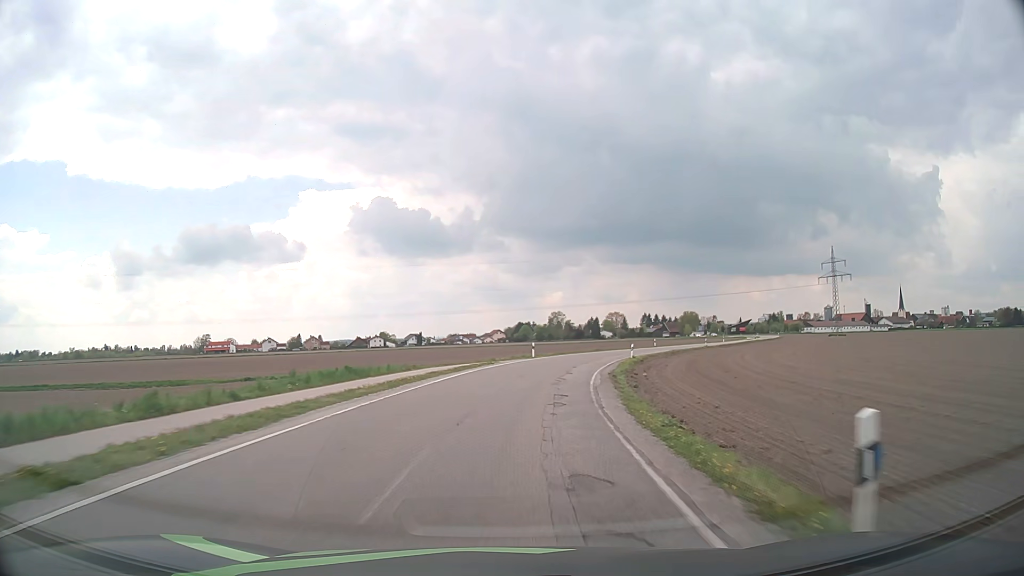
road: tertiary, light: Day
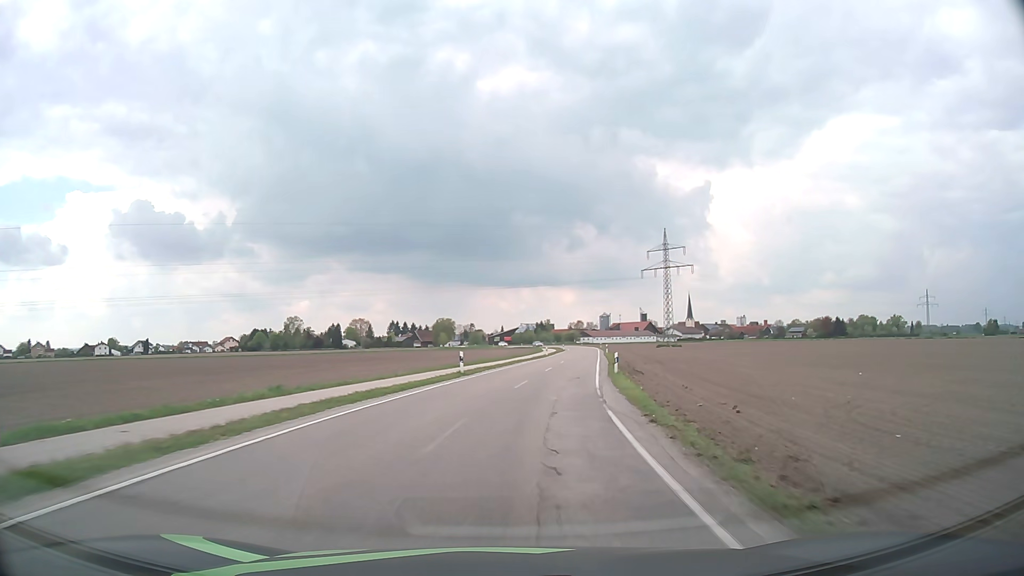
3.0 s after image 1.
(+8.6, +55.3) m; +21°
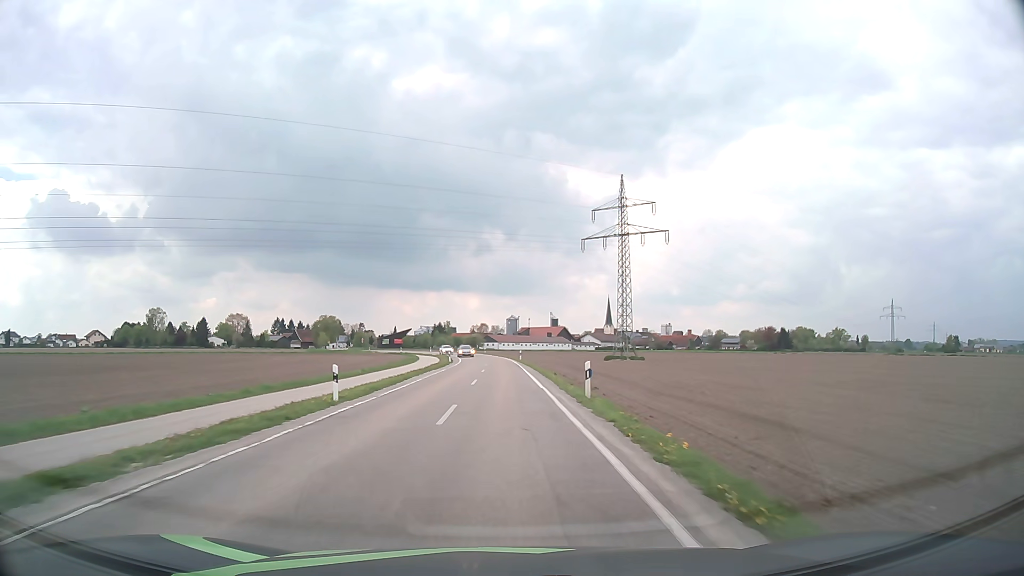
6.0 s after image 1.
(+6.9, +55.9) m; +9°
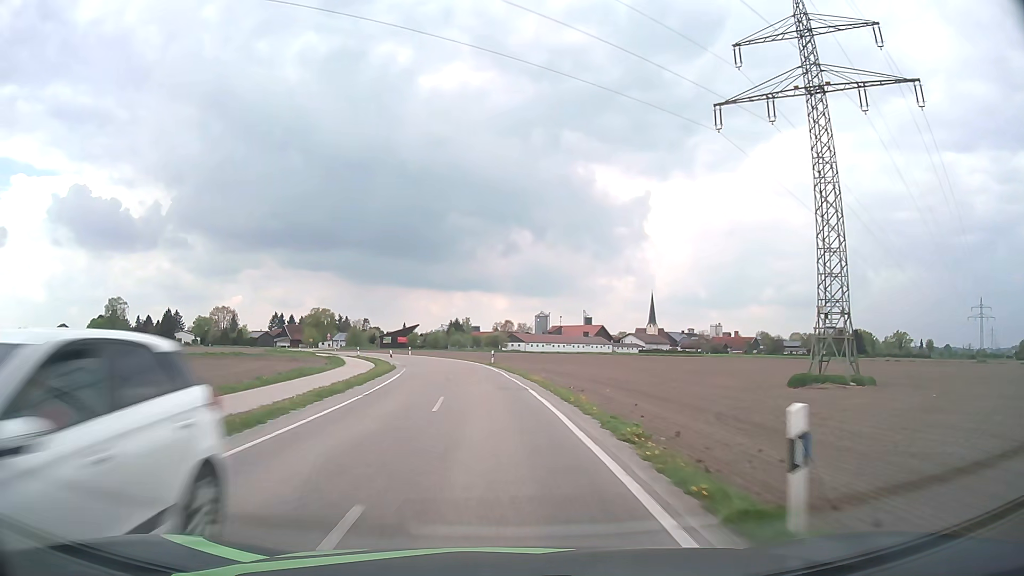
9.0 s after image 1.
(-0.2, +58.3) m; -2°
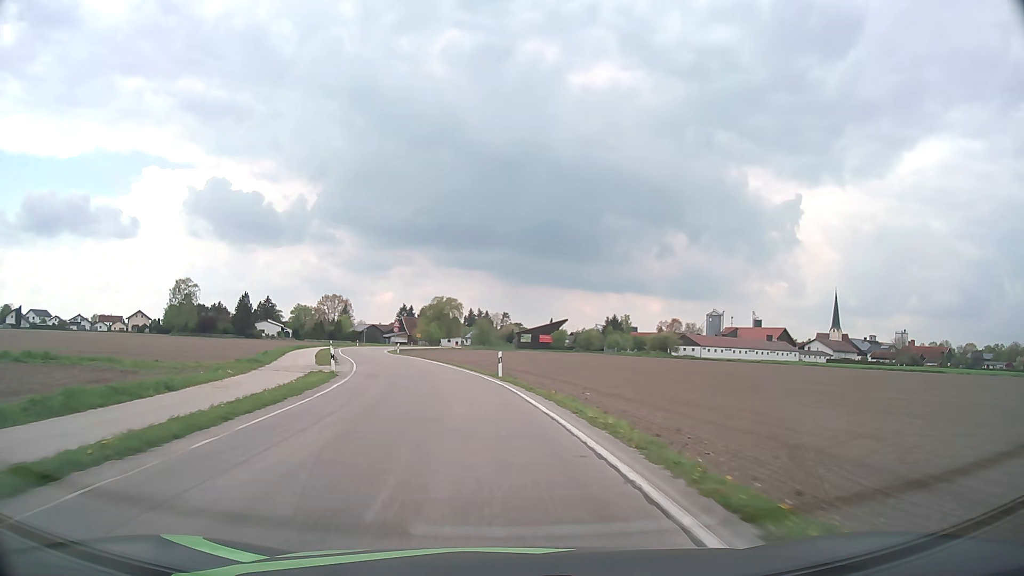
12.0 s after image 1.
(-5.0, +56.7) m; -13°
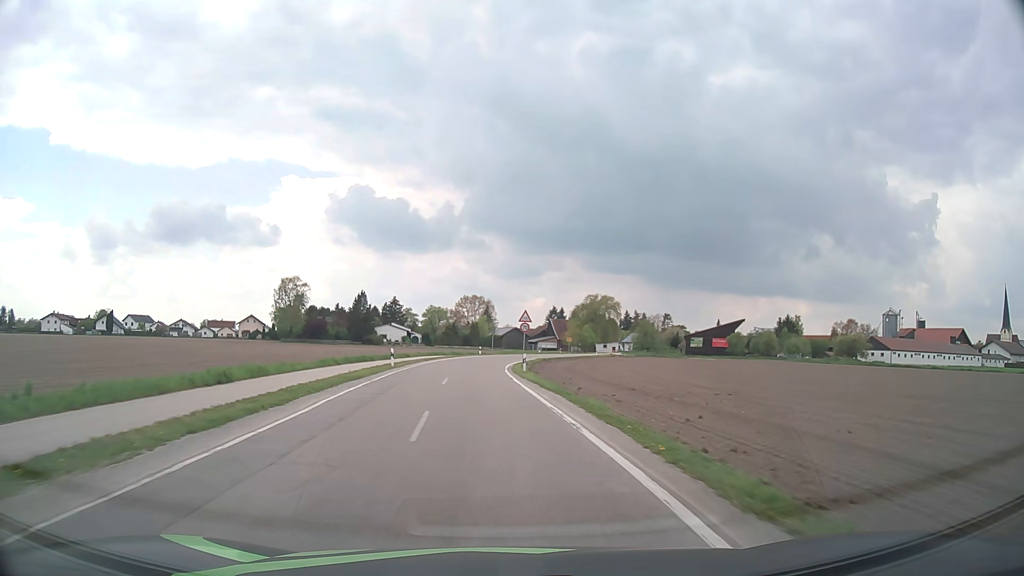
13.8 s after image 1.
(-3.4, +32.1) m; -13°
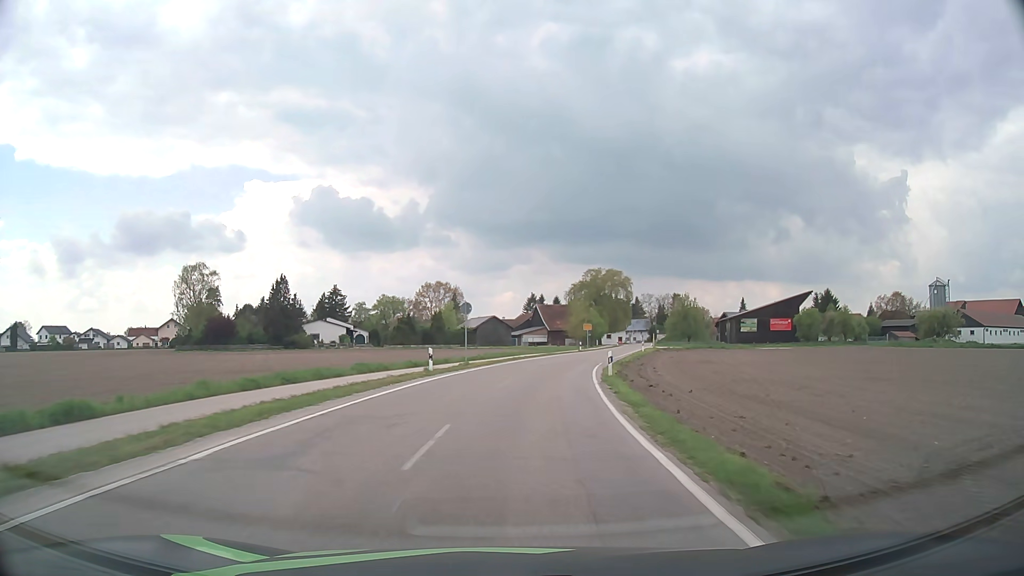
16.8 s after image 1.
(-1.3, +49.7) m; +2°
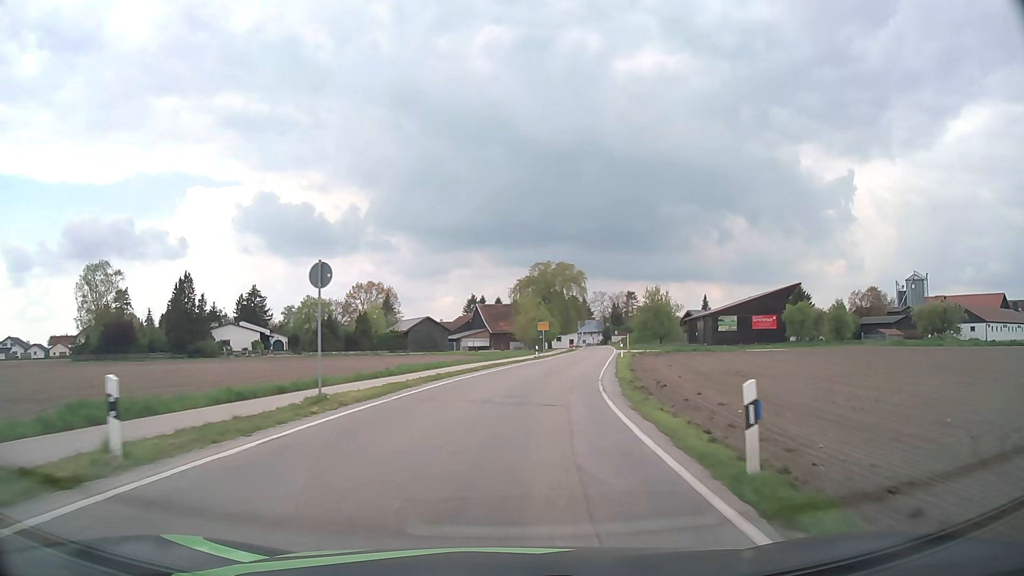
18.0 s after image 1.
(+0.7, +18.3) m; +5°
(0, +10) (+1, +20) (+2, +30) (+4, +40) (+6, +50) (+8, +59) (+9, +69) (+11, +79) (+12, +89) (+14, +99) m
